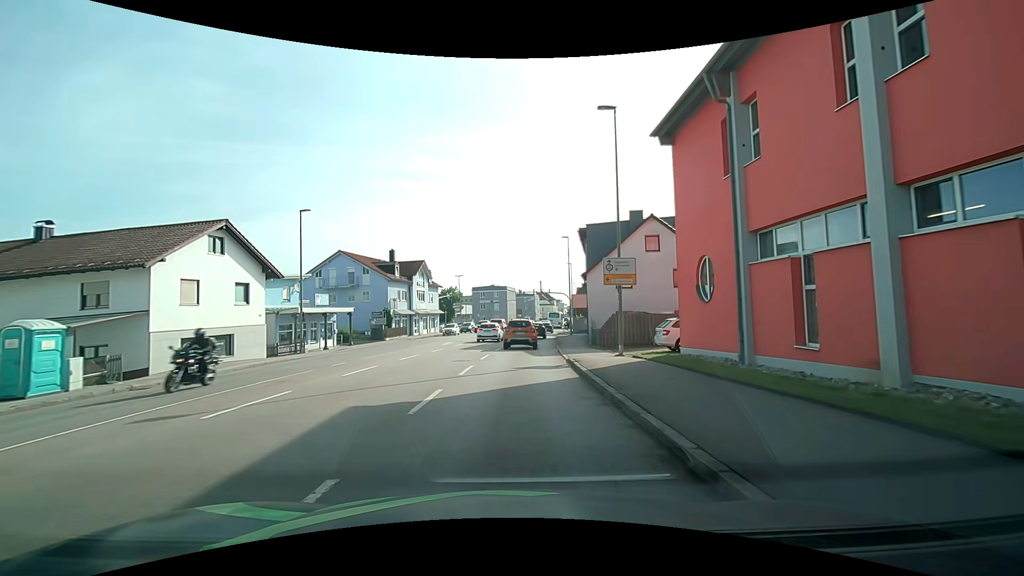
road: tertiary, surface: asphalt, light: Day
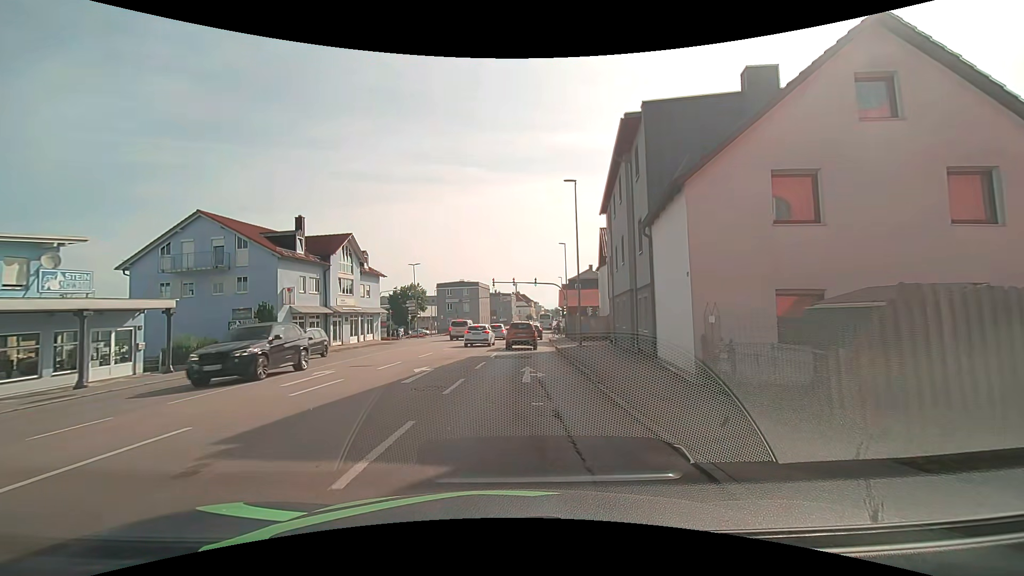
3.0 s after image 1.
(+0.6, +21.4) m; +4°
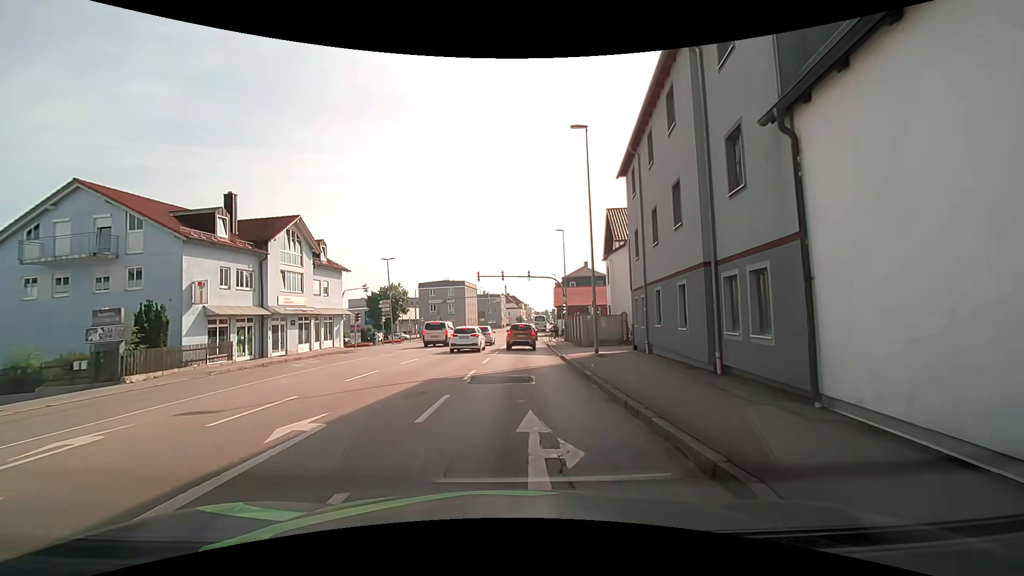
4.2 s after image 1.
(-0.1, +8.9) m; 0°
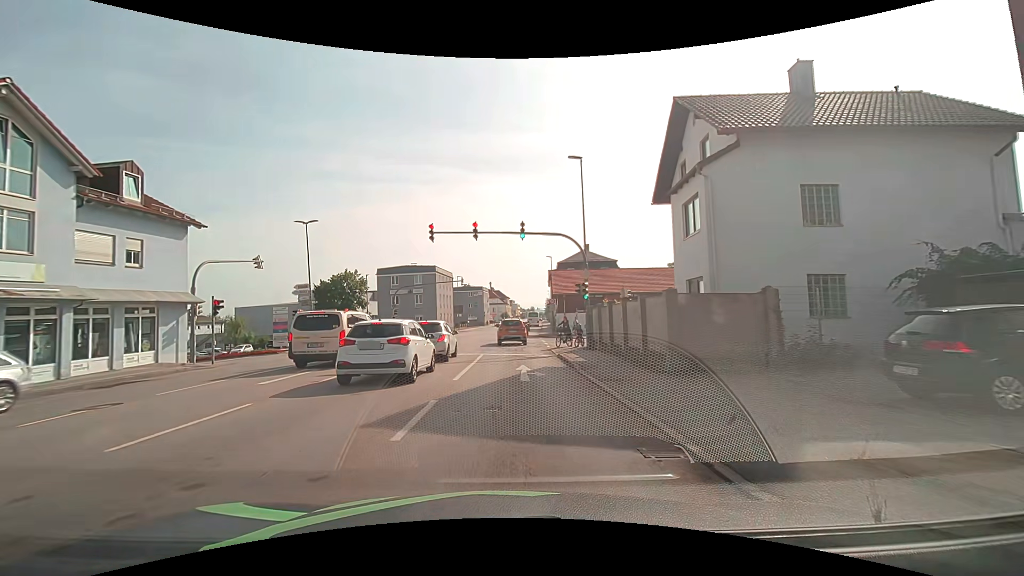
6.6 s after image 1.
(+0.4, +19.8) m; +3°
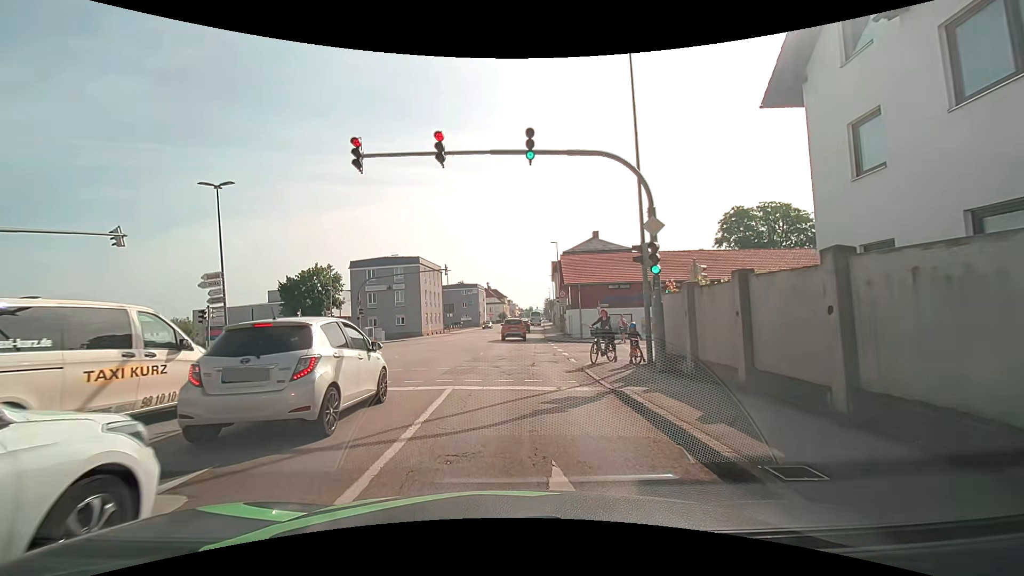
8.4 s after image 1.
(0.0, +11.5) m; 0°
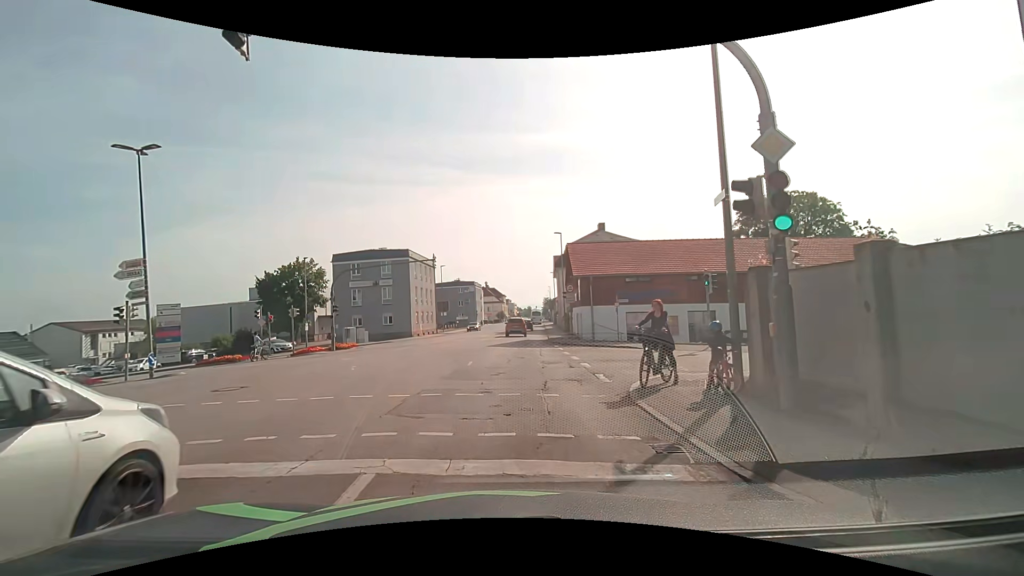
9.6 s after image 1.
(0.0, +5.7) m; 0°
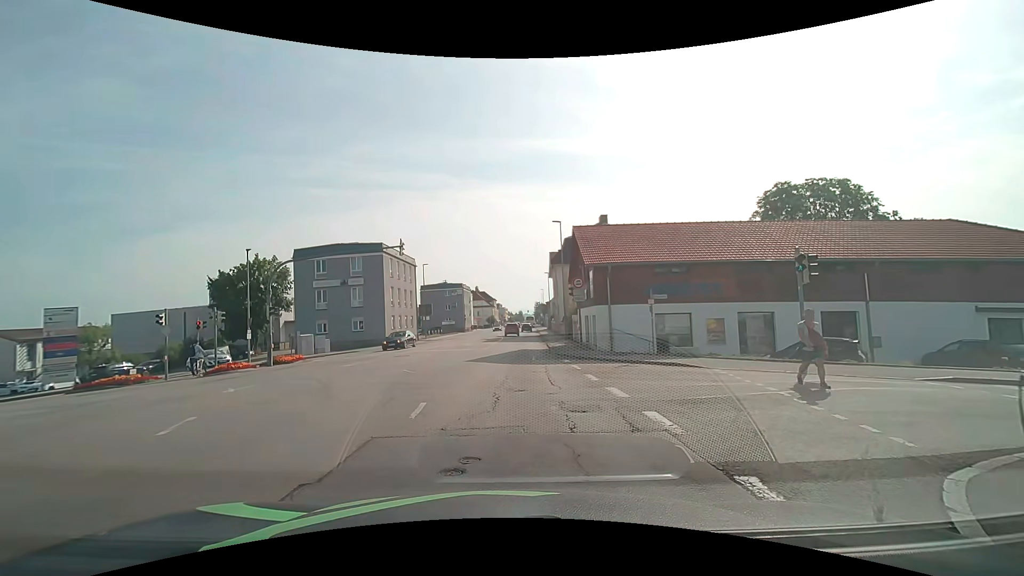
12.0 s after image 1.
(0.0, +7.6) m; 0°
